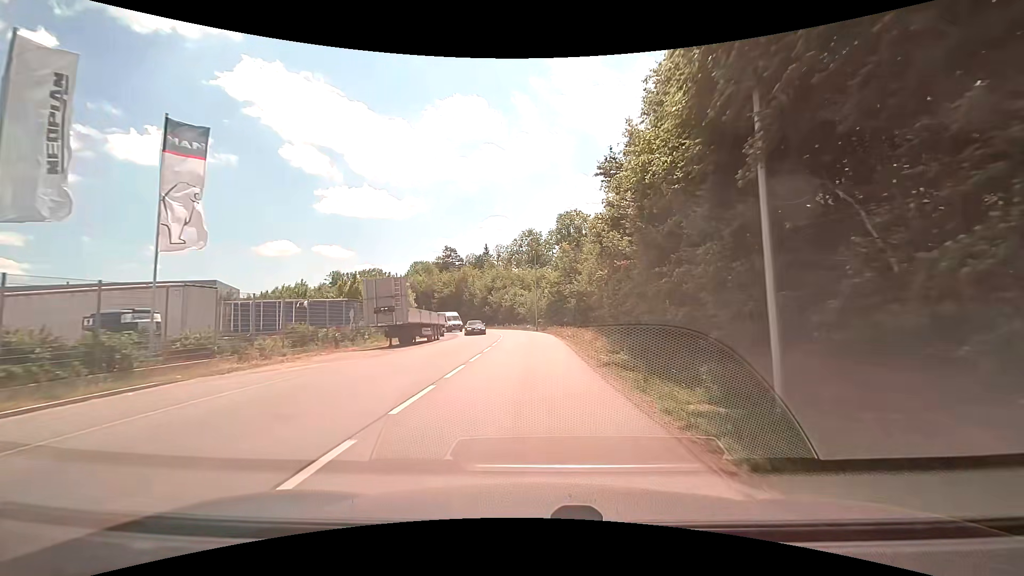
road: unclassified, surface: asphalt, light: Day
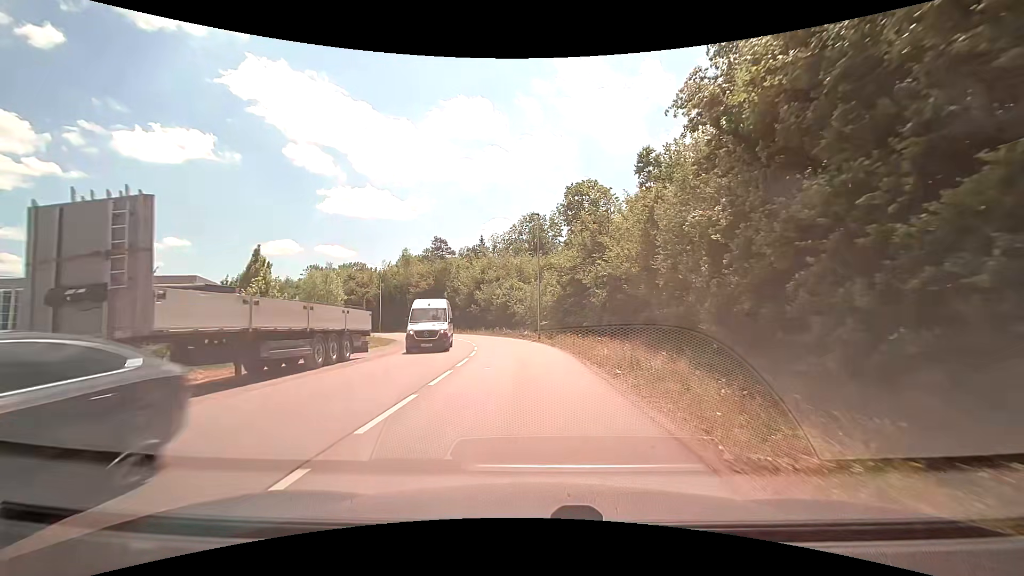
(0.0, +19.0) m; 0°
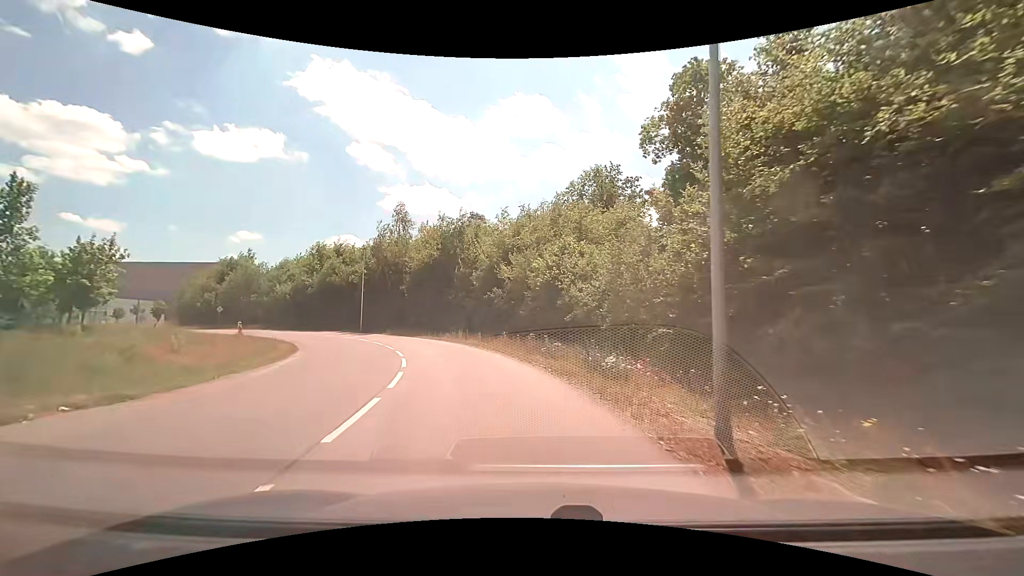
(-1.1, +27.3) m; -6°
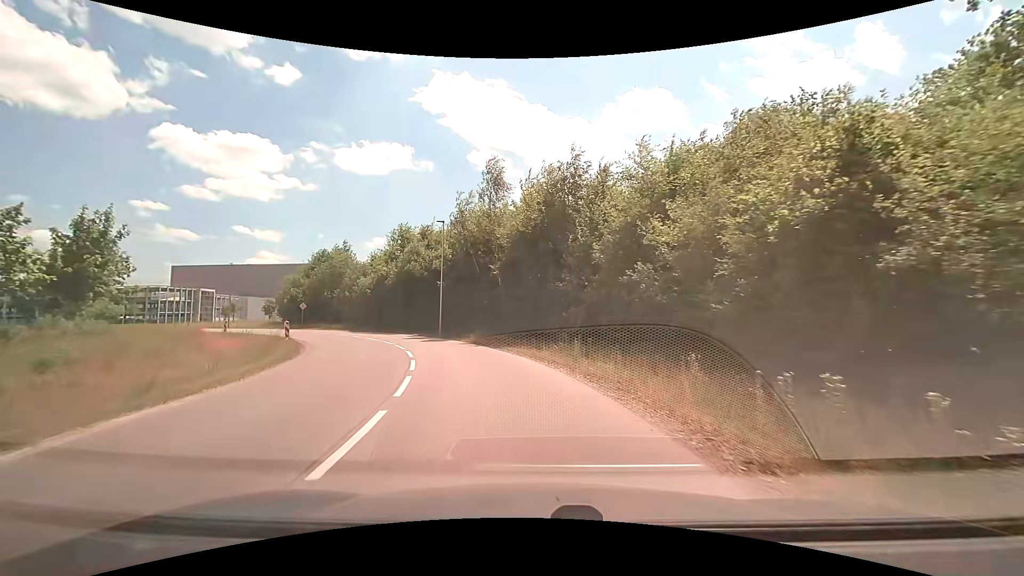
(-1.7, +15.1) m; -14°
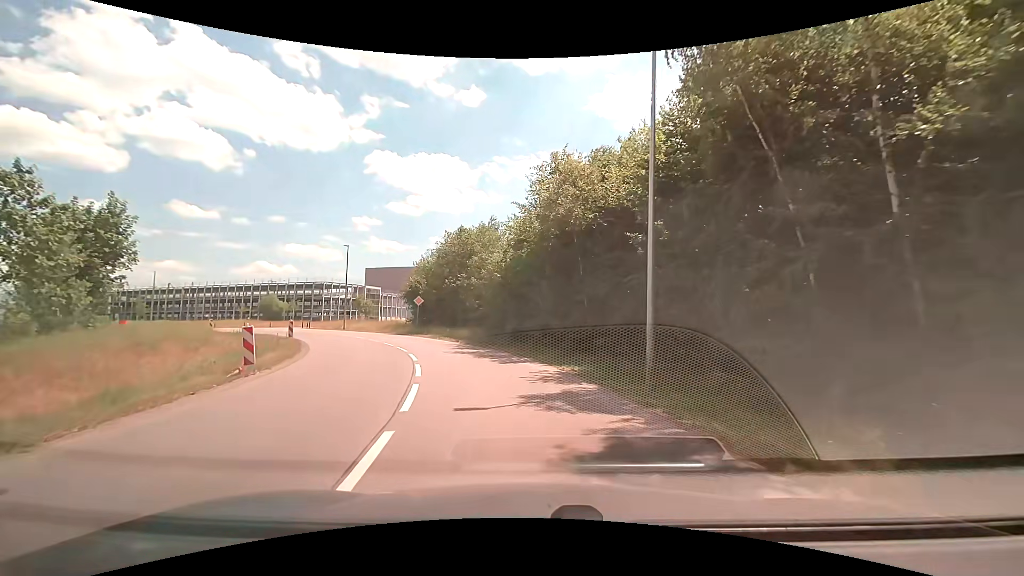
(-4.5, +23.8) m; -20°
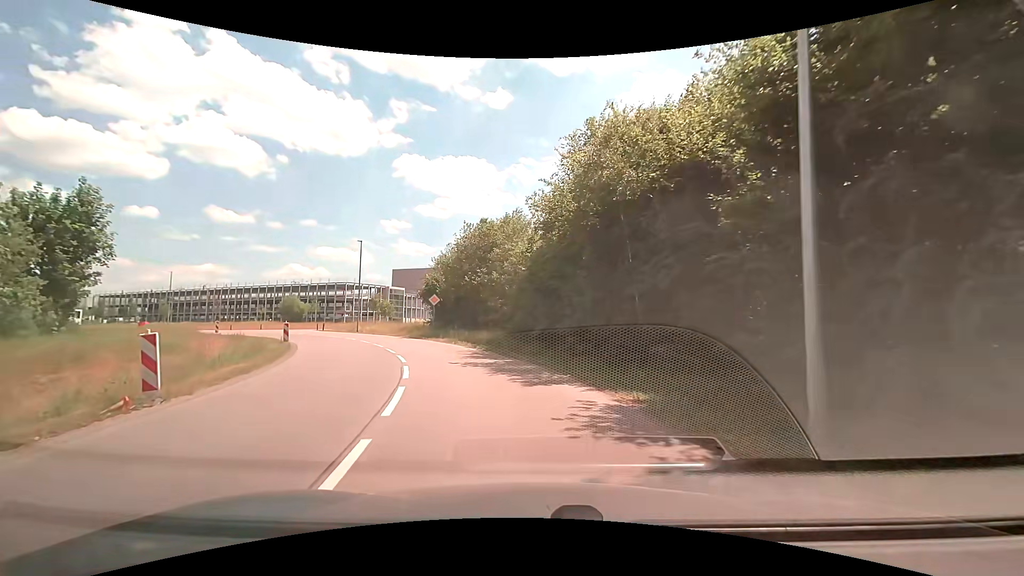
(-0.1, +4.8) m; -3°
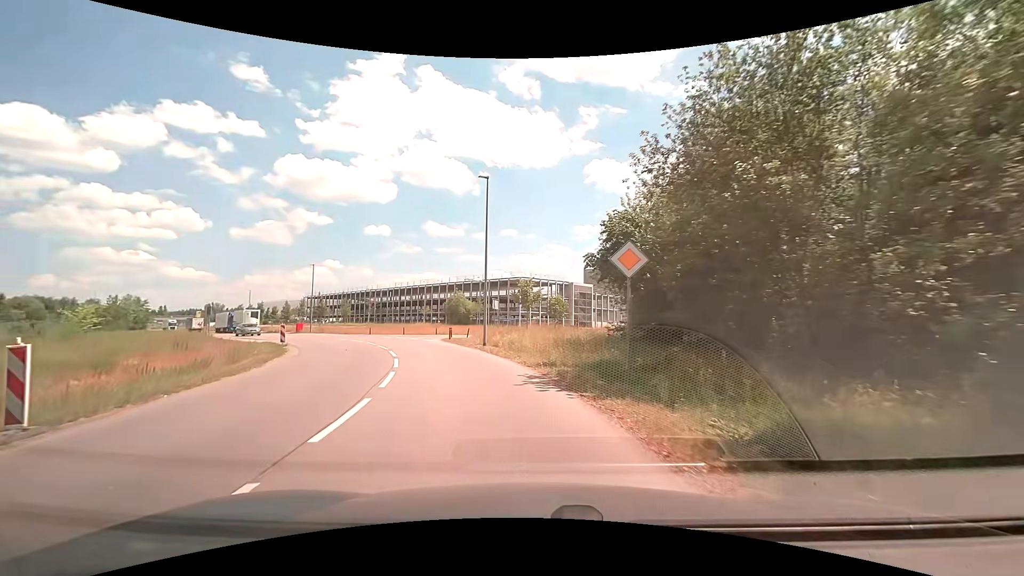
(-4.2, +24.1) m; -22°
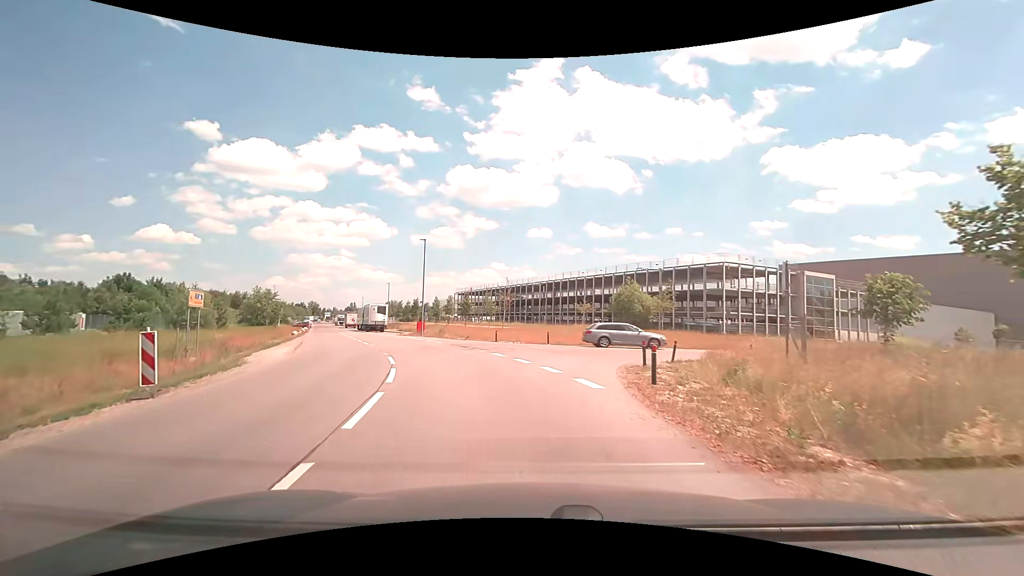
(-4.2, +22.0) m; -19°
(0, +10) (0, +20) (+5, +28) (+14, +32) (+24, +35) (+34, +38) (+43, +39) (+53, +39) (+63, +39) (+73, +38) m
